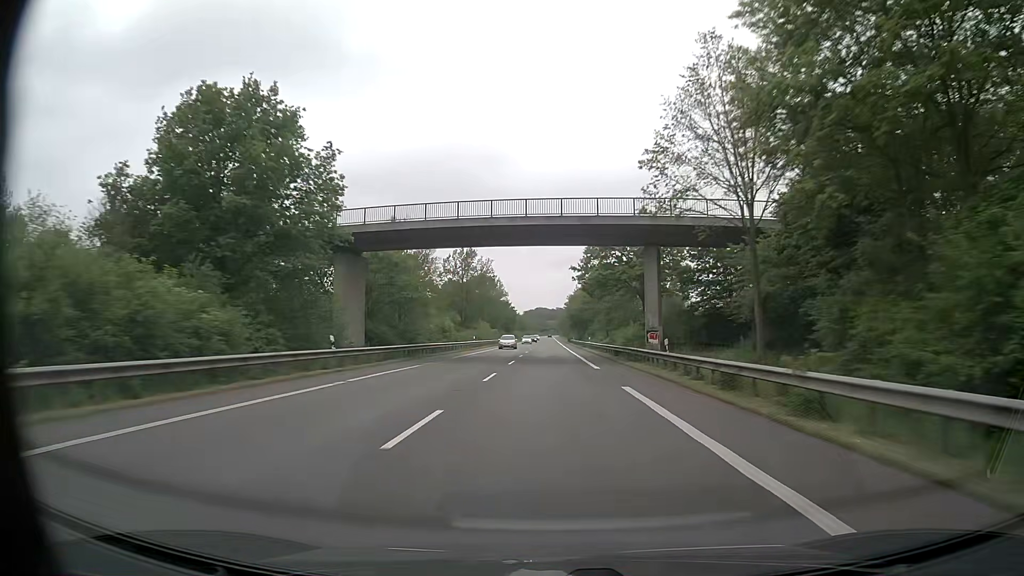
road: primary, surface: asphalt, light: Day
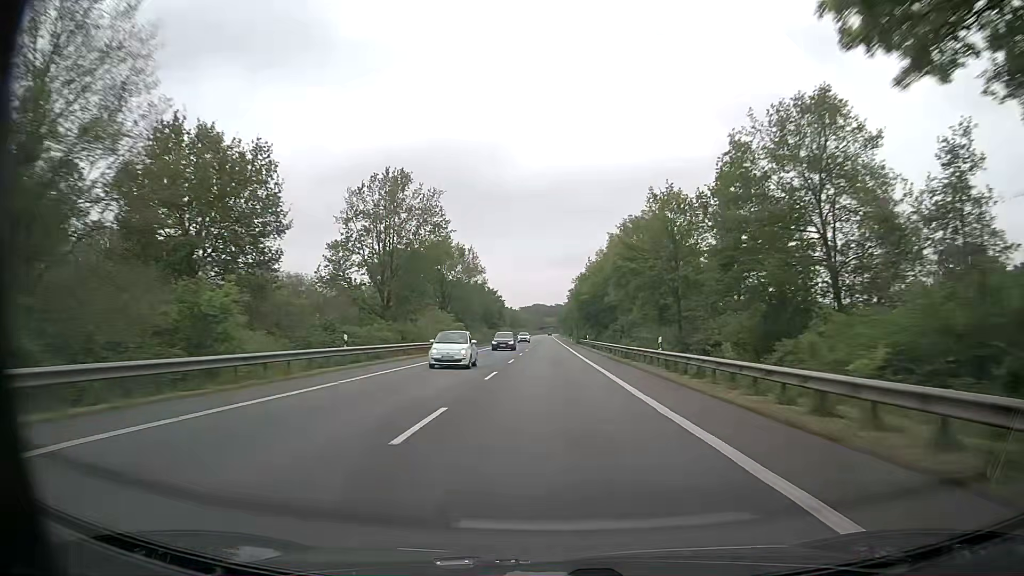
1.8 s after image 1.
(+0.2, +48.3) m; 0°
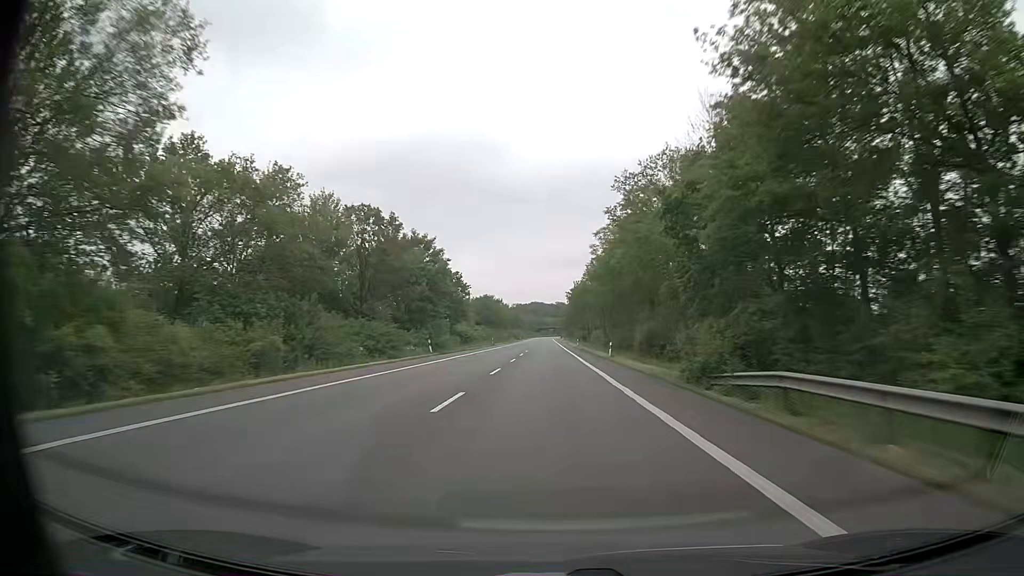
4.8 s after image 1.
(+0.1, +81.7) m; 0°
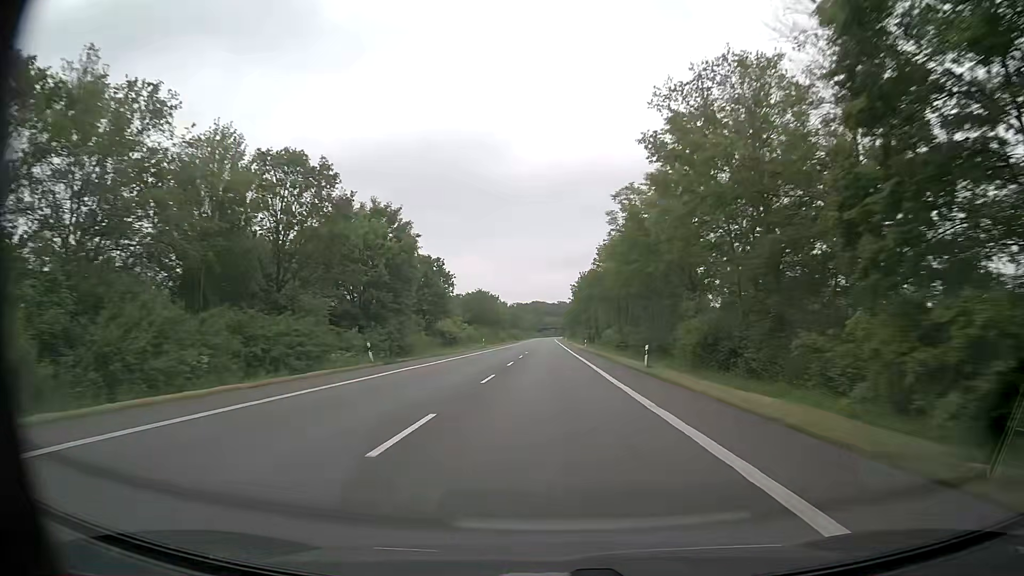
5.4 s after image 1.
(0.0, +16.5) m; 0°
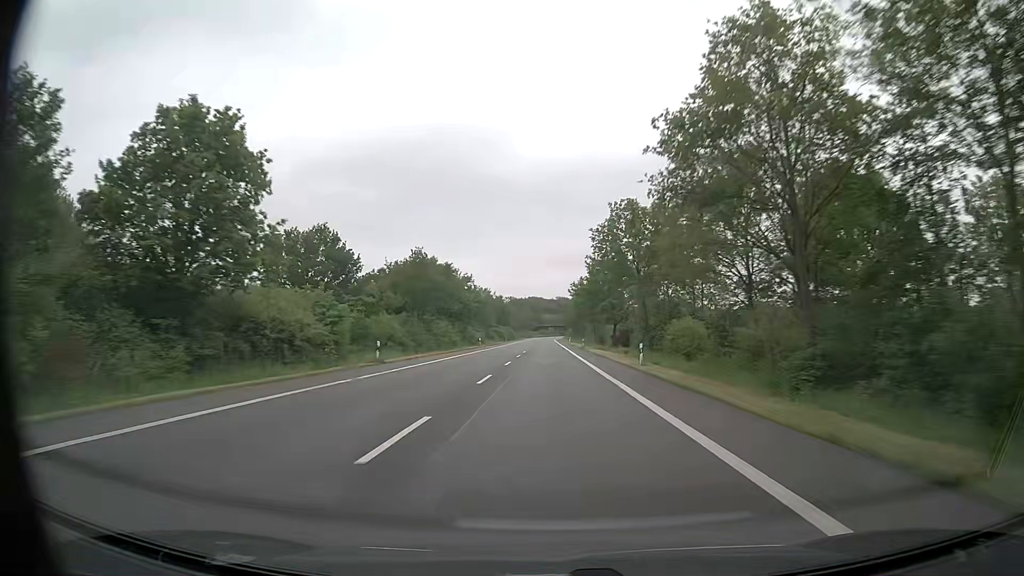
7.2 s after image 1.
(-0.3, +49.5) m; 0°
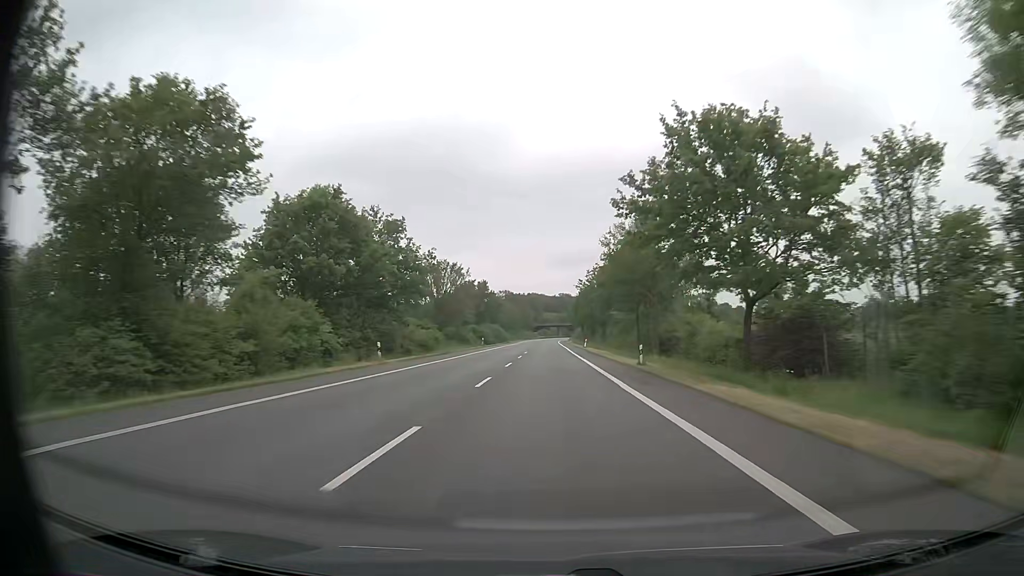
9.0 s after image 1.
(-0.3, +49.7) m; 0°
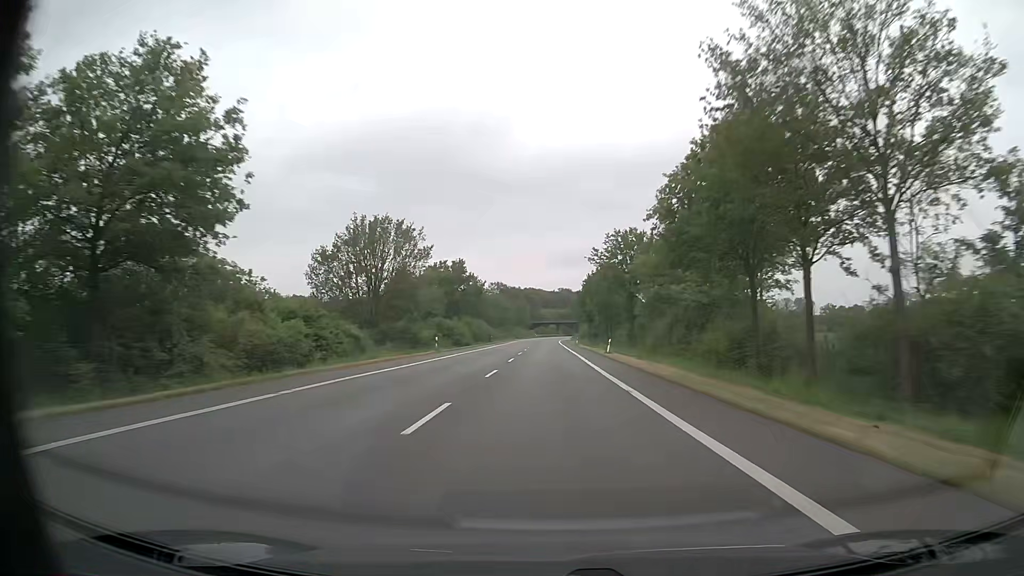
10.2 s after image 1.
(+0.1, +33.2) m; 0°
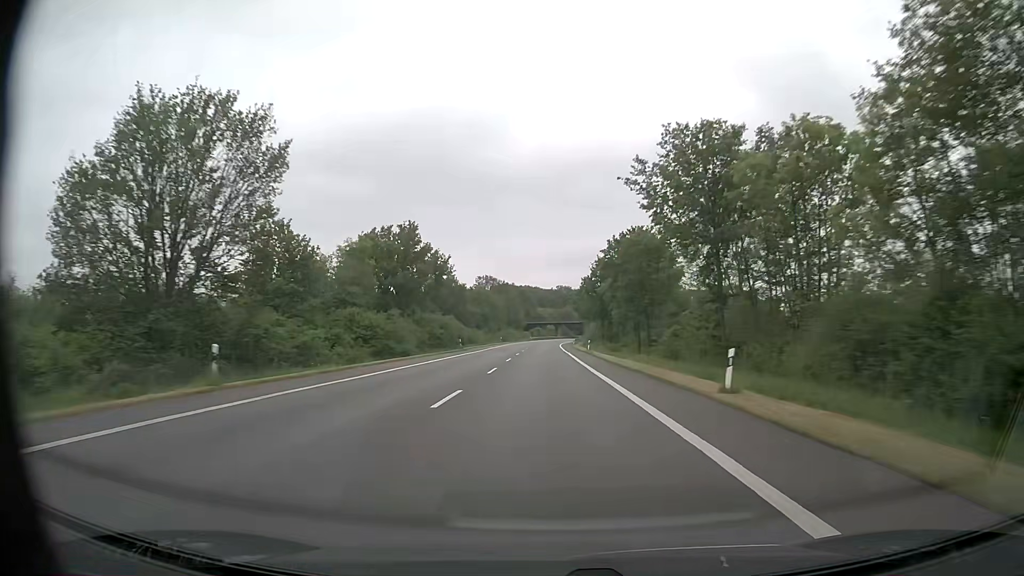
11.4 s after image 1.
(0.0, +33.2) m; 0°
(0, +10) (0, +20) (0, +30) (0, +40) (0, +50) (0, +60) (0, +70) (0, +80) (0, +90) (0, +100) m
